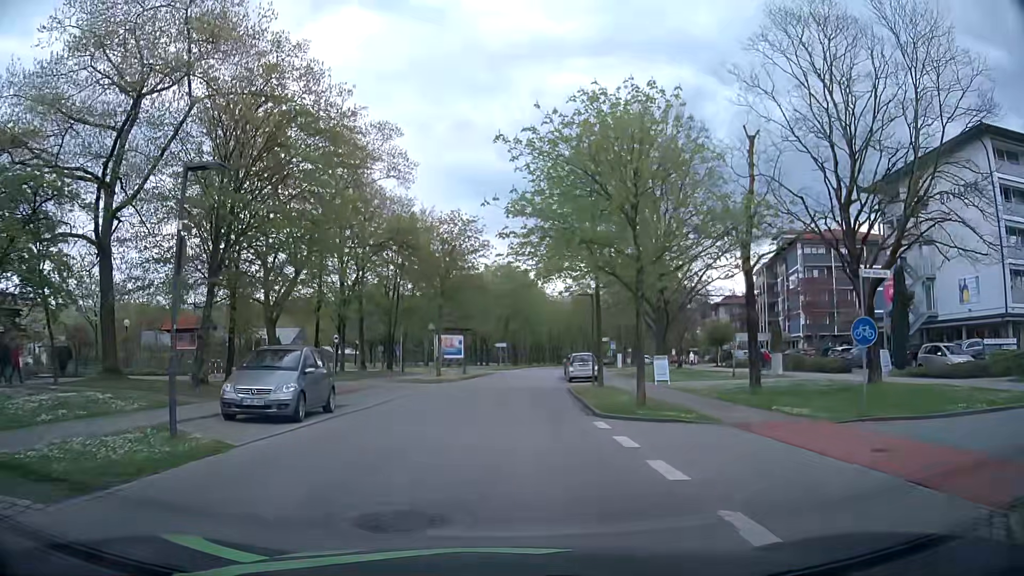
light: Day
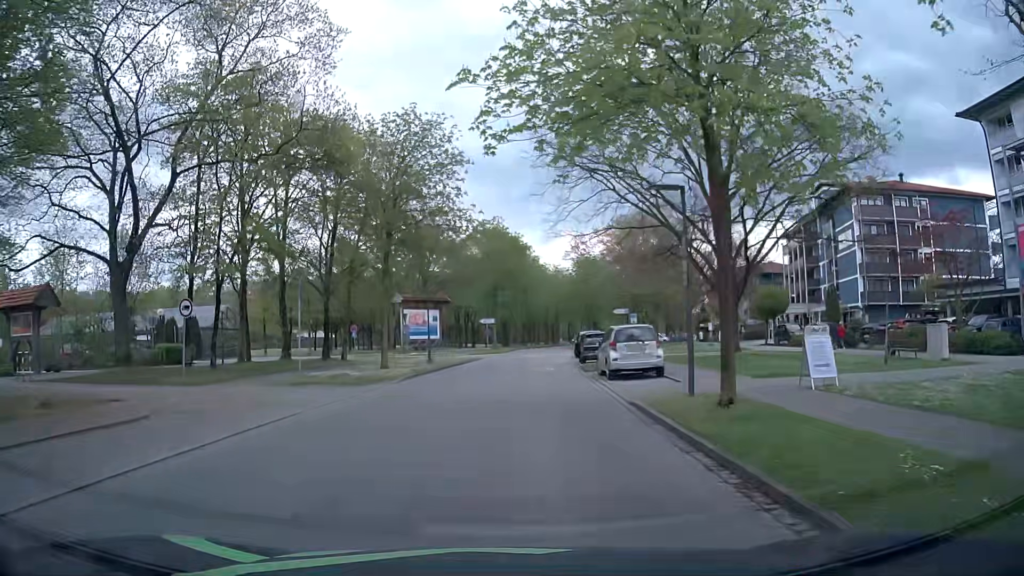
(0.0, +17.0) m; 0°
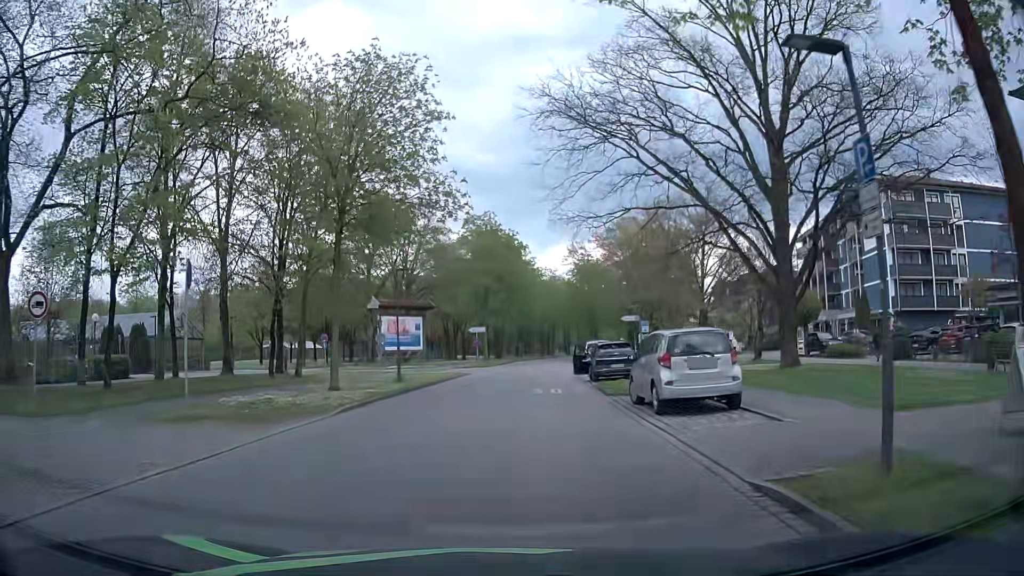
(+0.1, +7.3) m; +1°
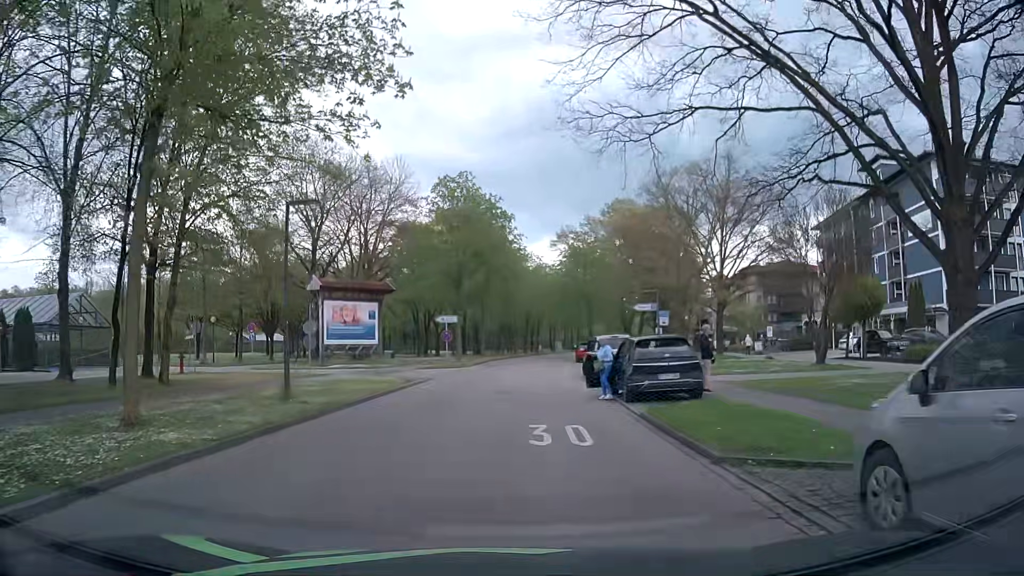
(+0.1, +11.1) m; +1°
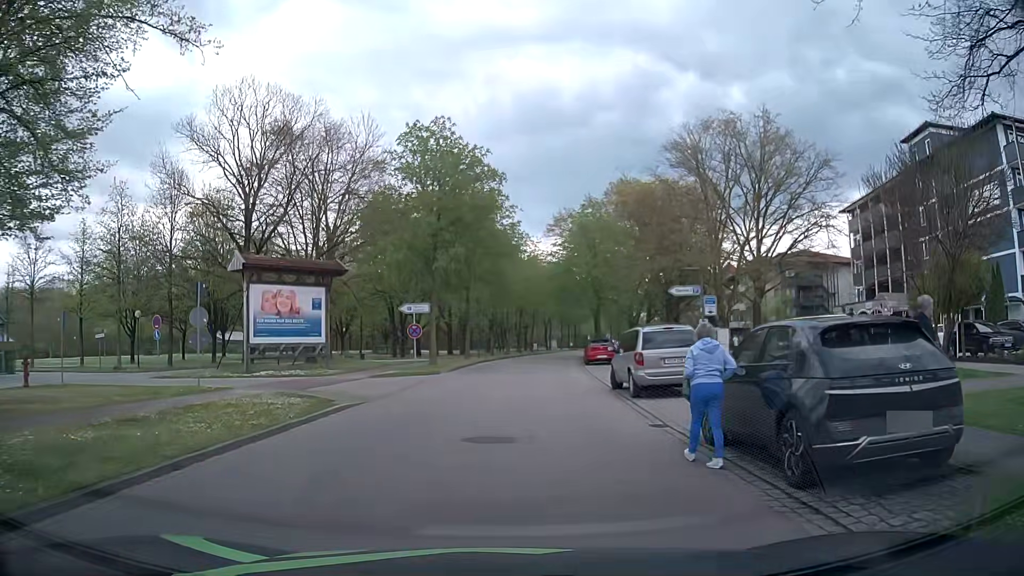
(+0.2, +10.2) m; +3°
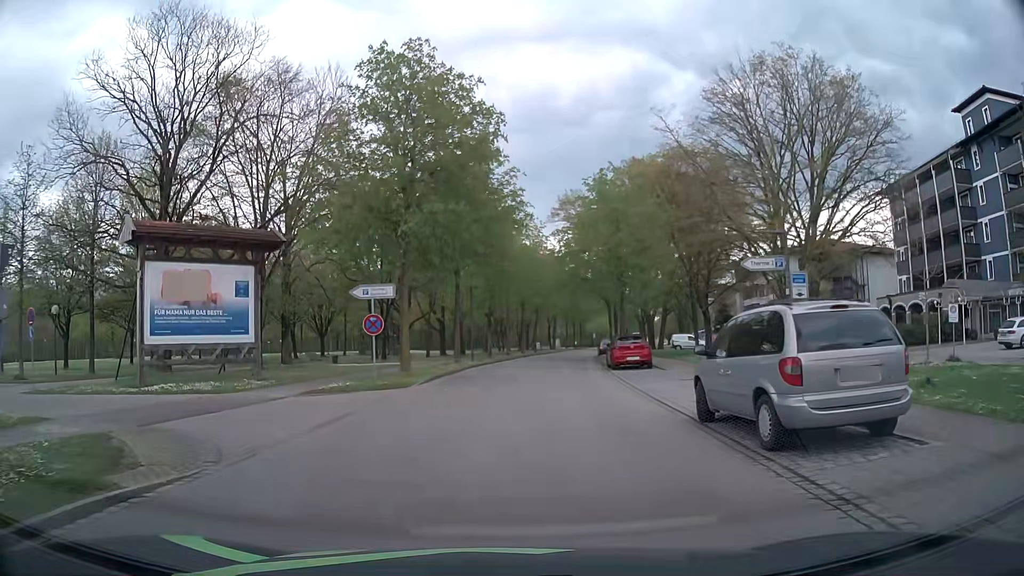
(-0.3, +8.8) m; -2°
